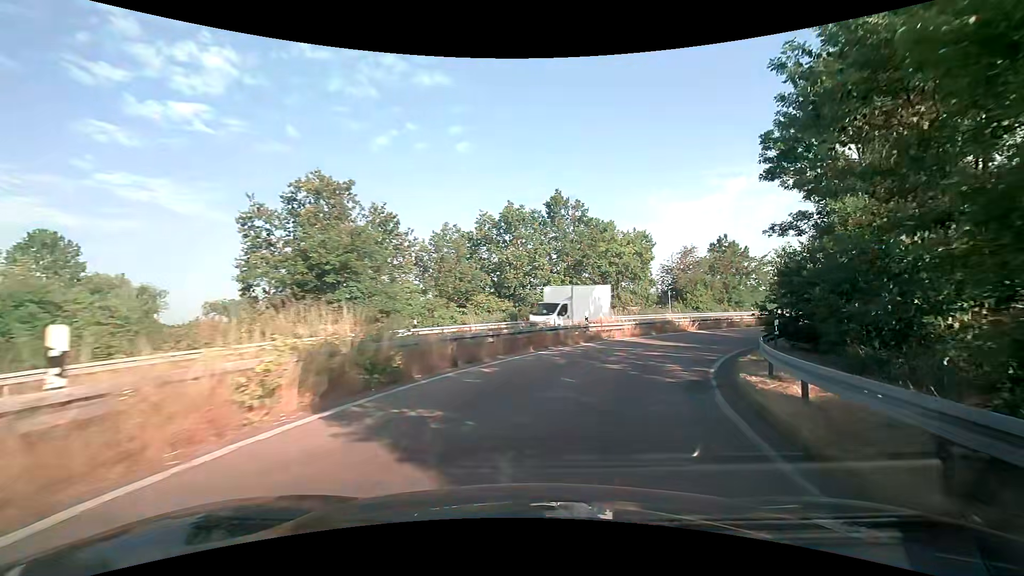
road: trunk_link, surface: asphalt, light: Day
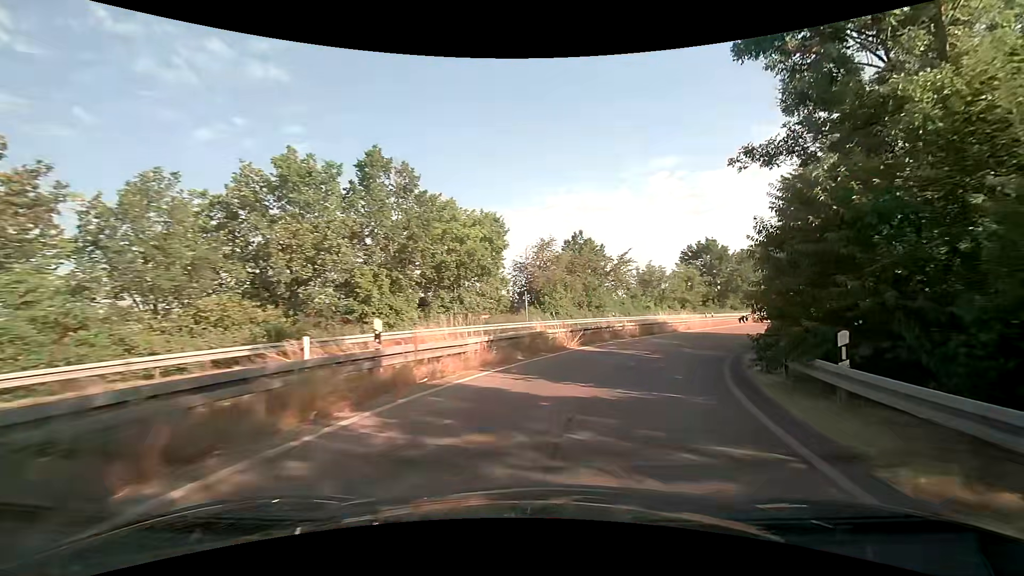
(+1.9, +13.5) m; +17°
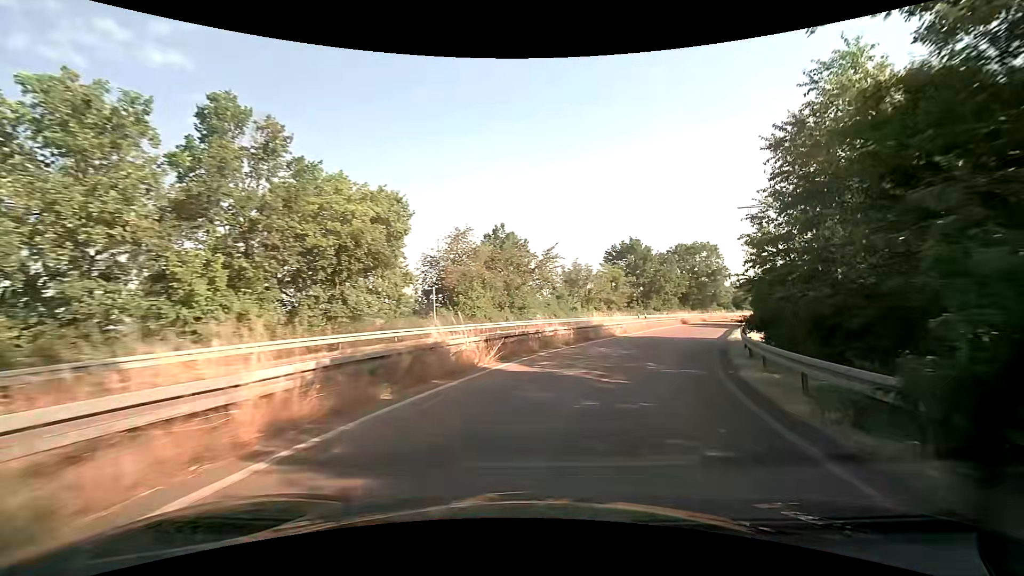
(+0.6, +6.8) m; +9°
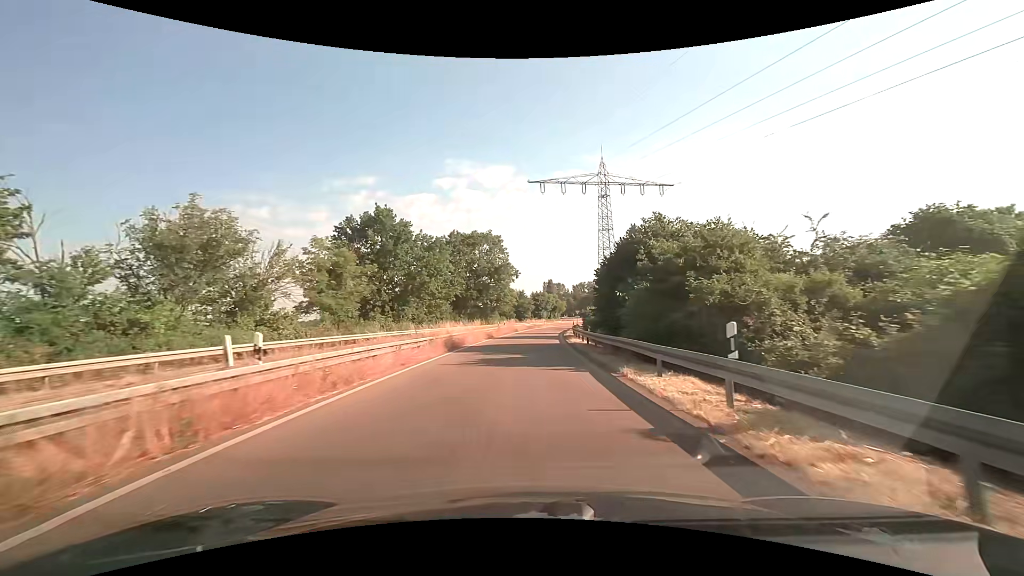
(+10.3, +33.7) m; +25°
